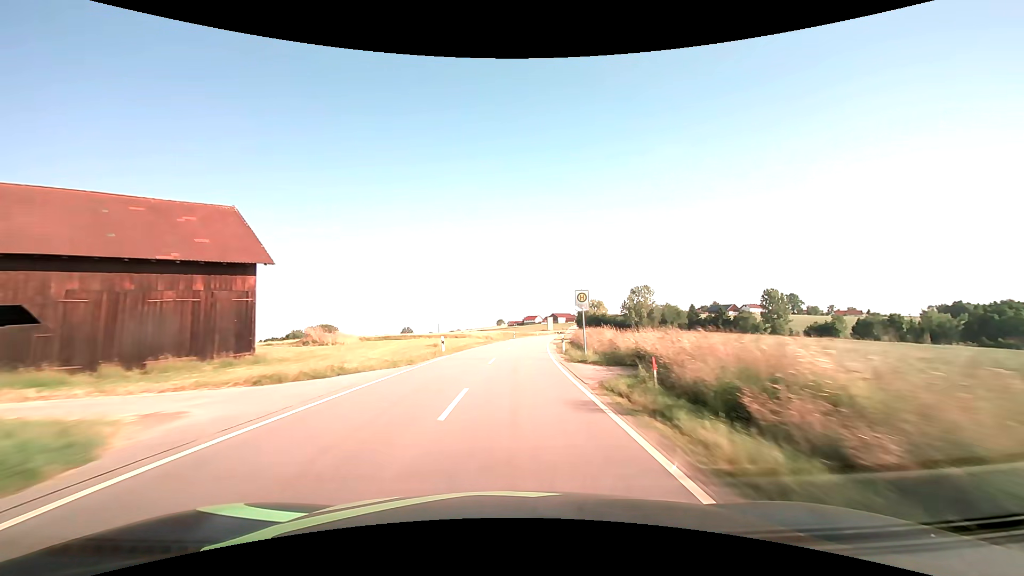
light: Day
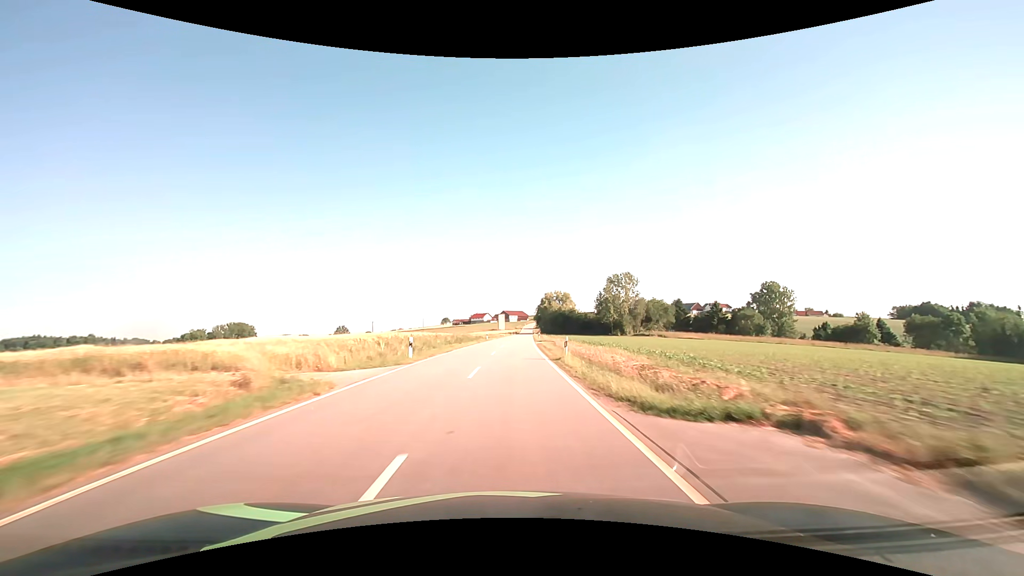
(+3.0, +54.6) m; +6°
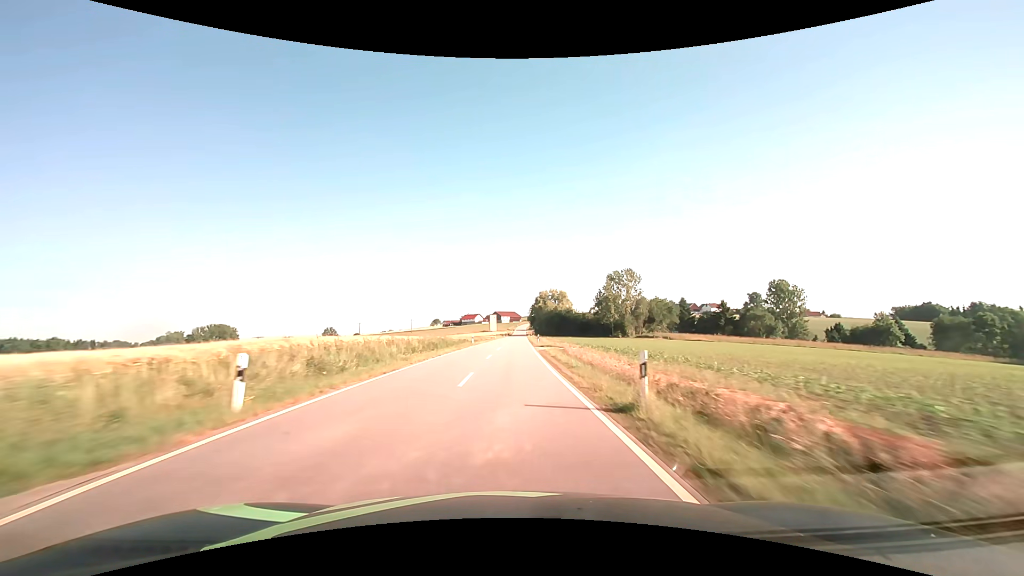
(+0.1, +13.7) m; +1°
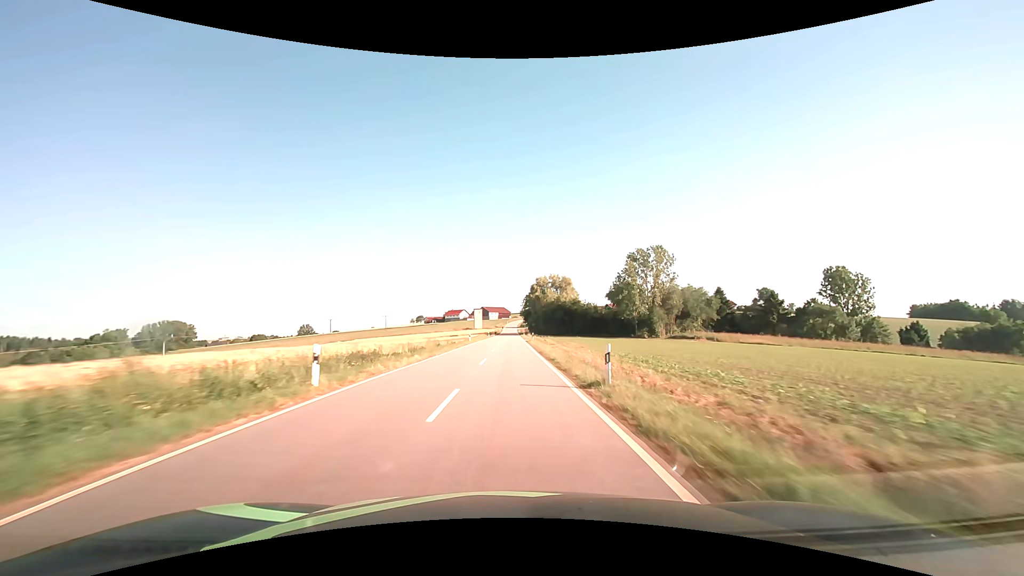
(+0.6, +41.2) m; +1°
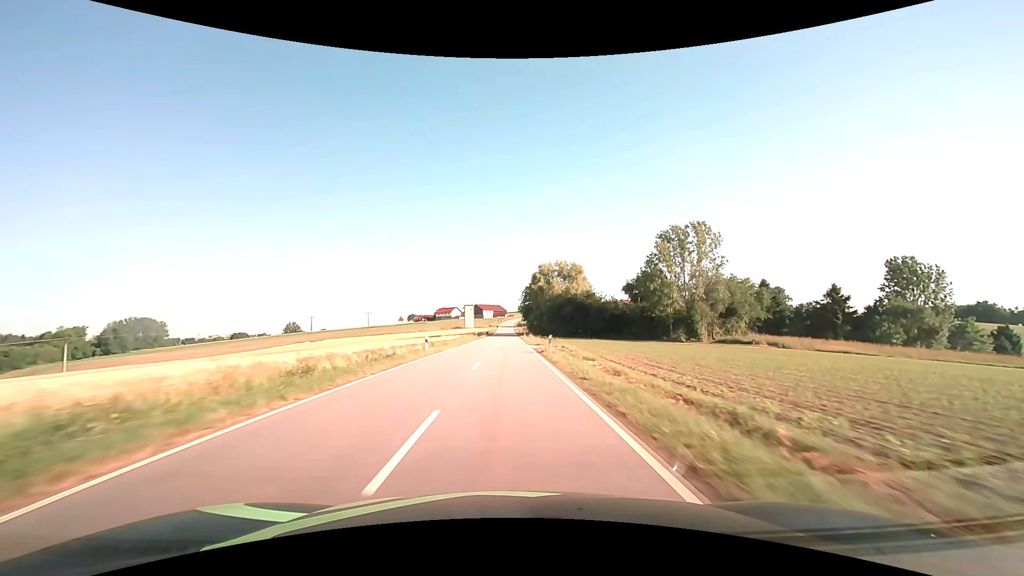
(+0.1, +27.5) m; +1°
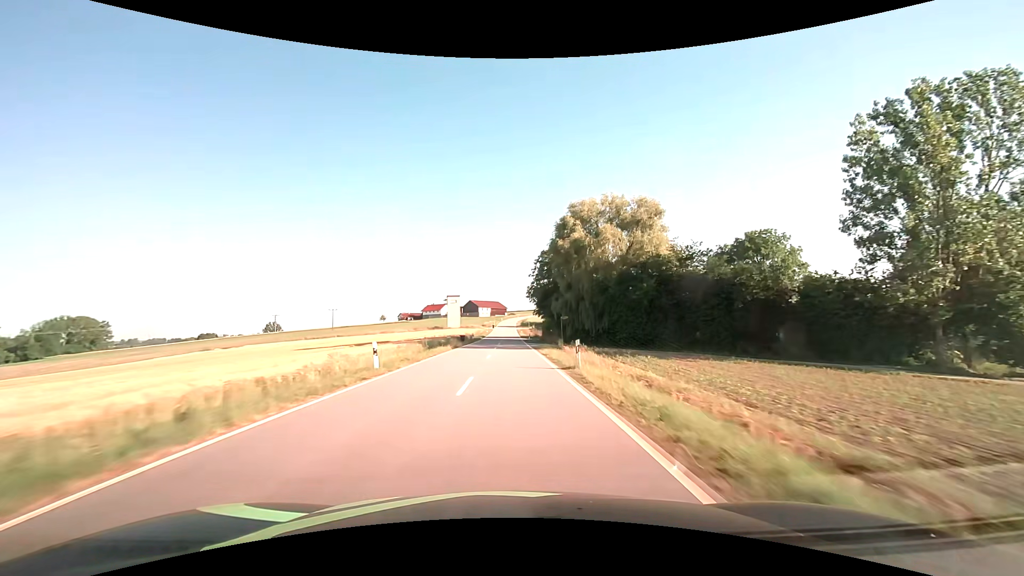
(0.0, +54.9) m; 0°
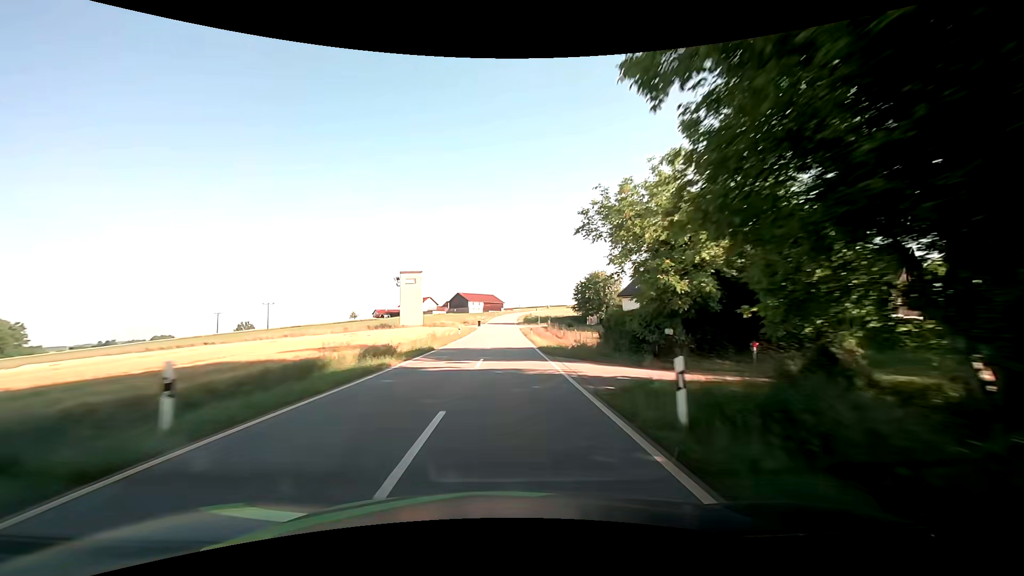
(+0.2, +54.9) m; 0°
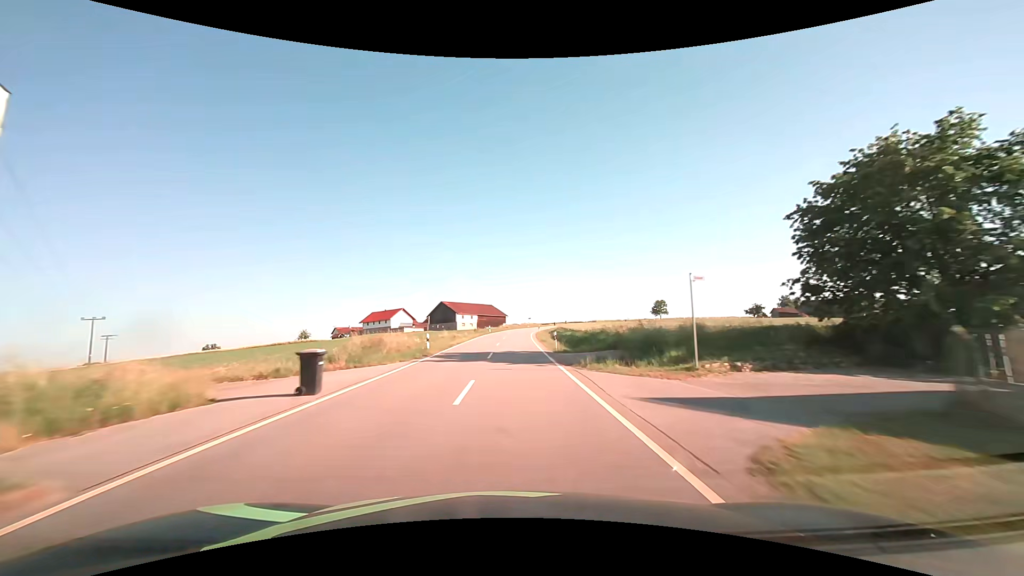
(+0.2, +68.3) m; 0°
(0, +10) (0, +20) (0, +30) (0, +40) (+1, +50) (+1, +60) (+2, +70) (+3, +80) (+4, +90) (+6, +100) m
